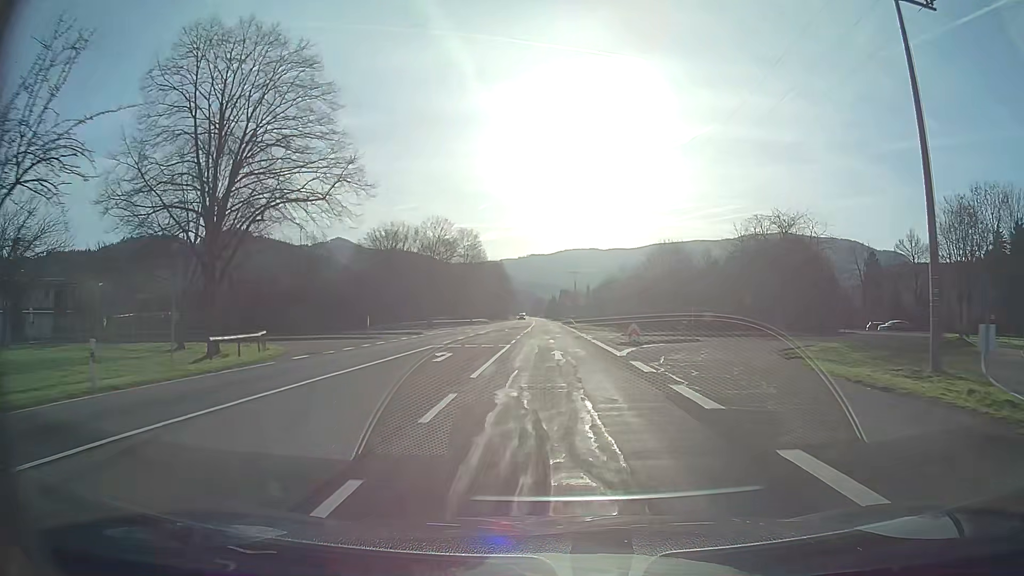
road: secondary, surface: asphalt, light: Day
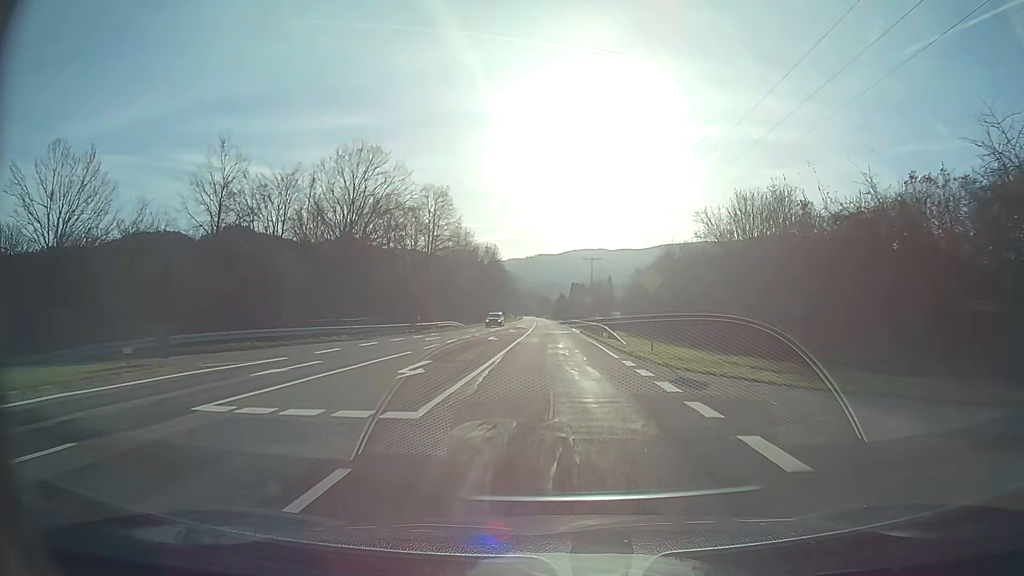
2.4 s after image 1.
(-0.3, +41.7) m; -1°
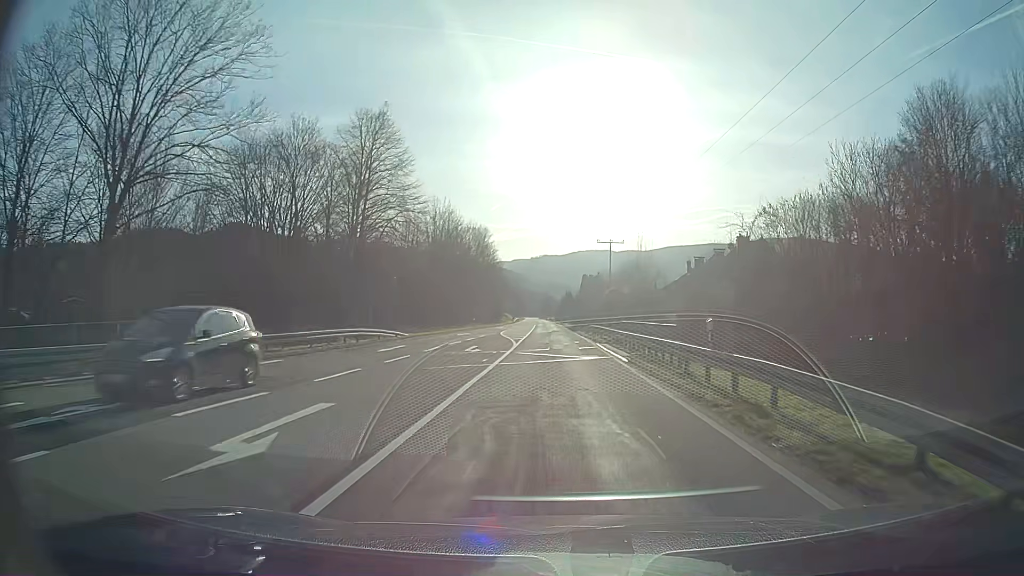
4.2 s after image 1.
(-0.1, +31.3) m; 0°
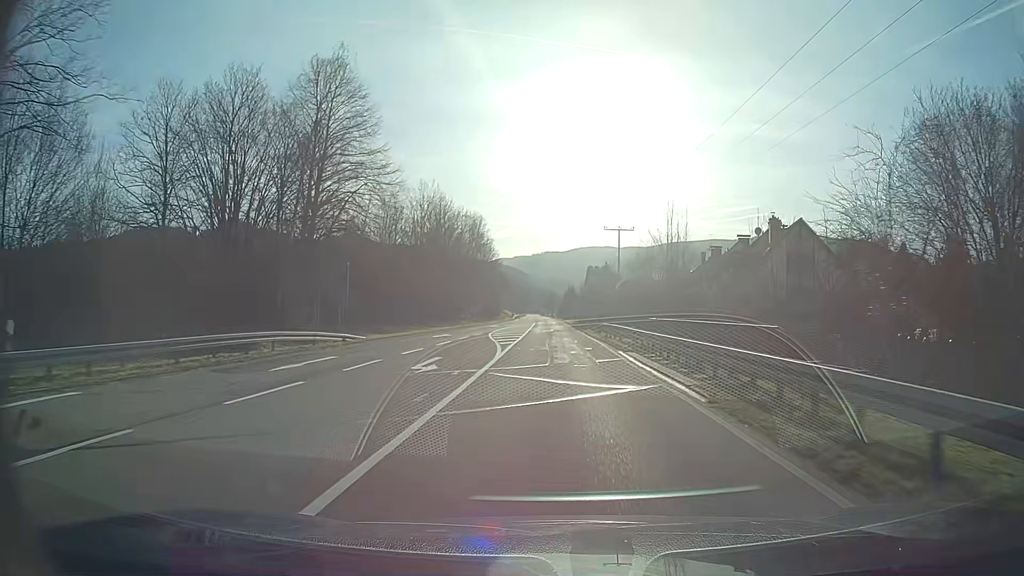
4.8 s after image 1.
(0.0, +10.4) m; 0°
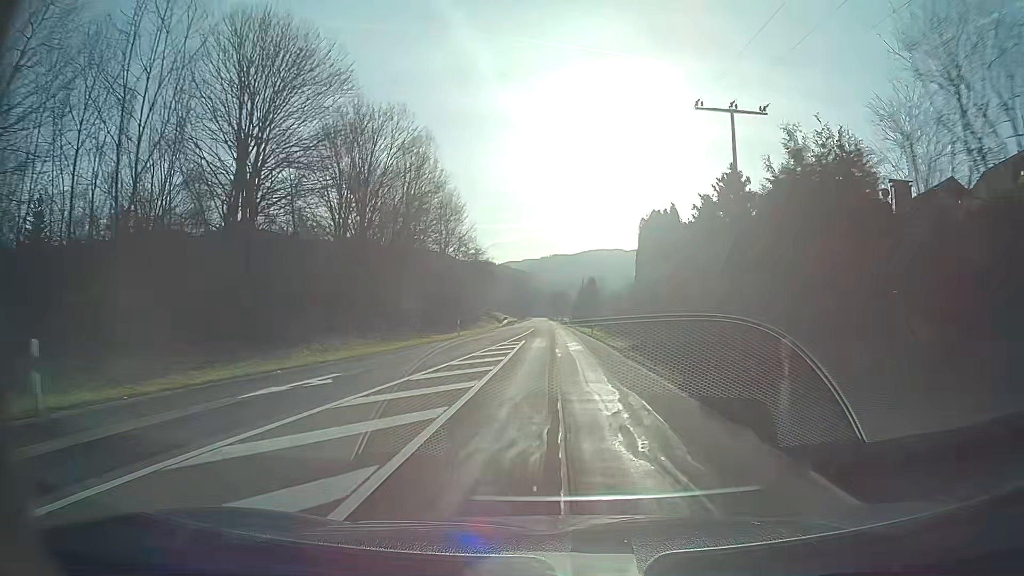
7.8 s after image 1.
(-0.3, +52.2) m; 0°
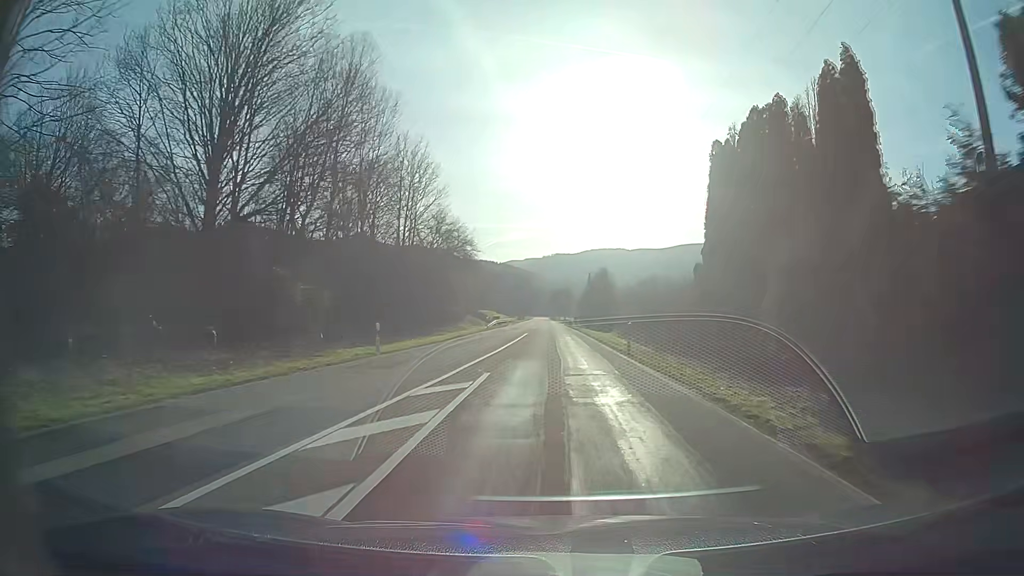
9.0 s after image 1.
(0.0, +20.9) m; 0°
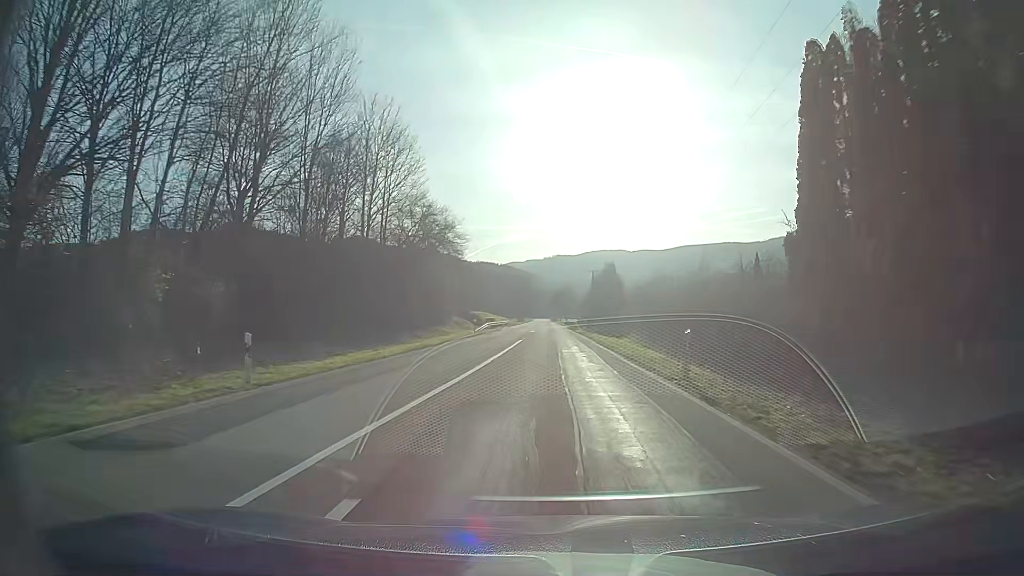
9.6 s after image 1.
(0.0, +10.4) m; 0°
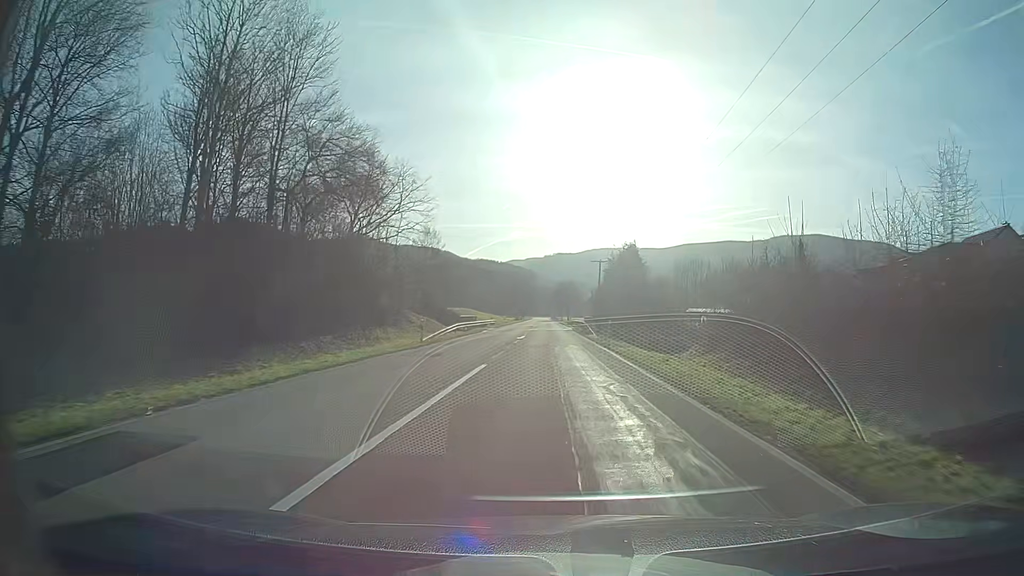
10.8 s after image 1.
(0.0, +20.9) m; 0°
(0, +10) (0, +20) (0, +30) (0, +40) (0, +50) (0, +60) (0, +70) (0, +80) (0, +90) (0, +100) m
